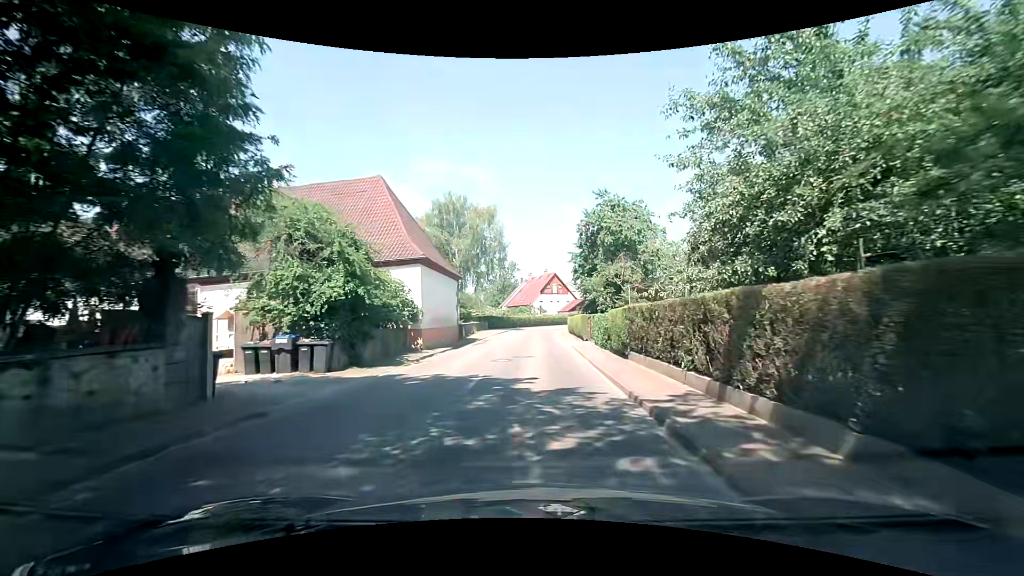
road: secondary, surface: asphalt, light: Day
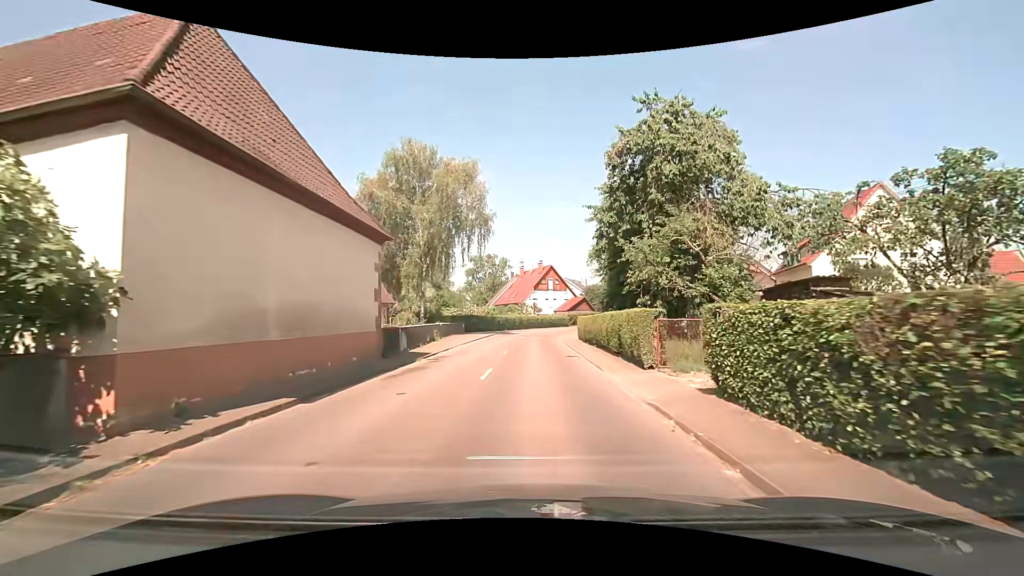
(+0.3, +16.6) m; +2°
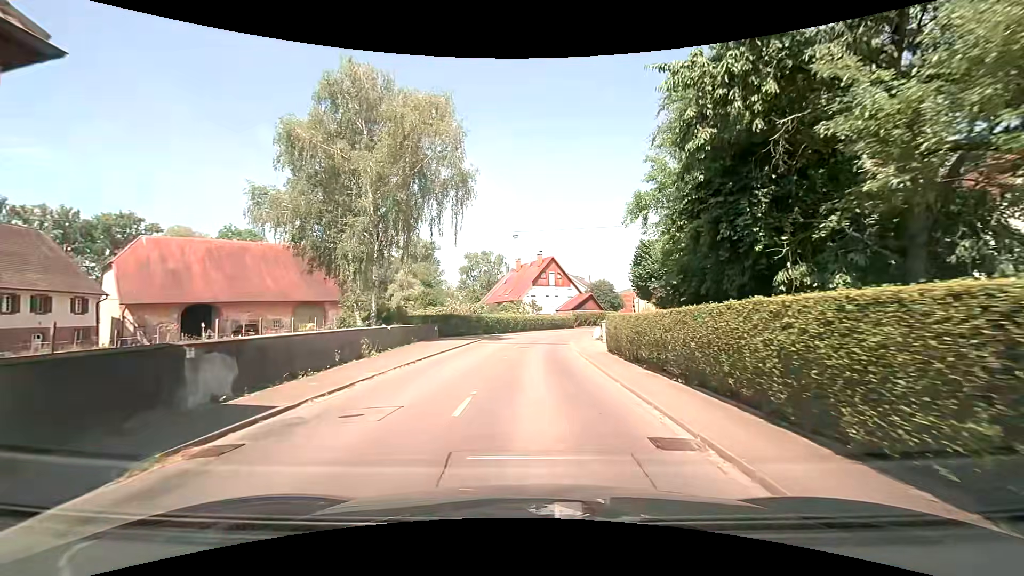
(0.0, +13.1) m; +1°
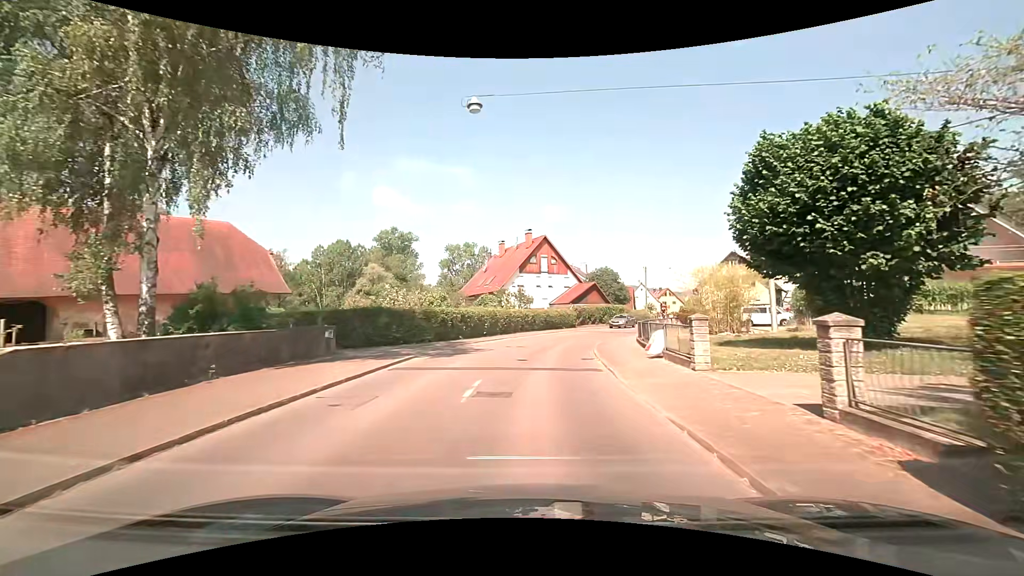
(-0.1, +17.0) m; 0°
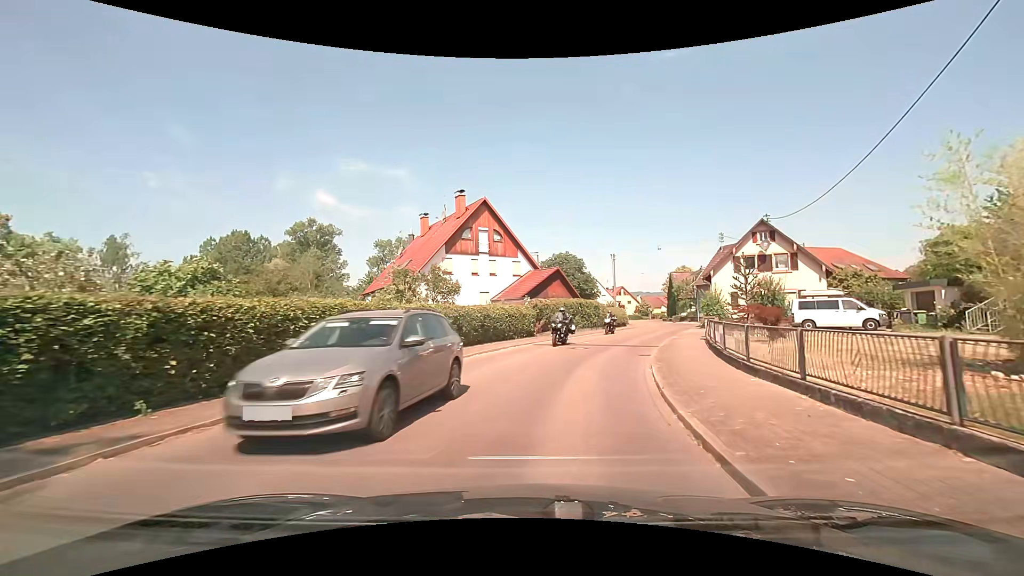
(+1.1, +20.1) m; +7°
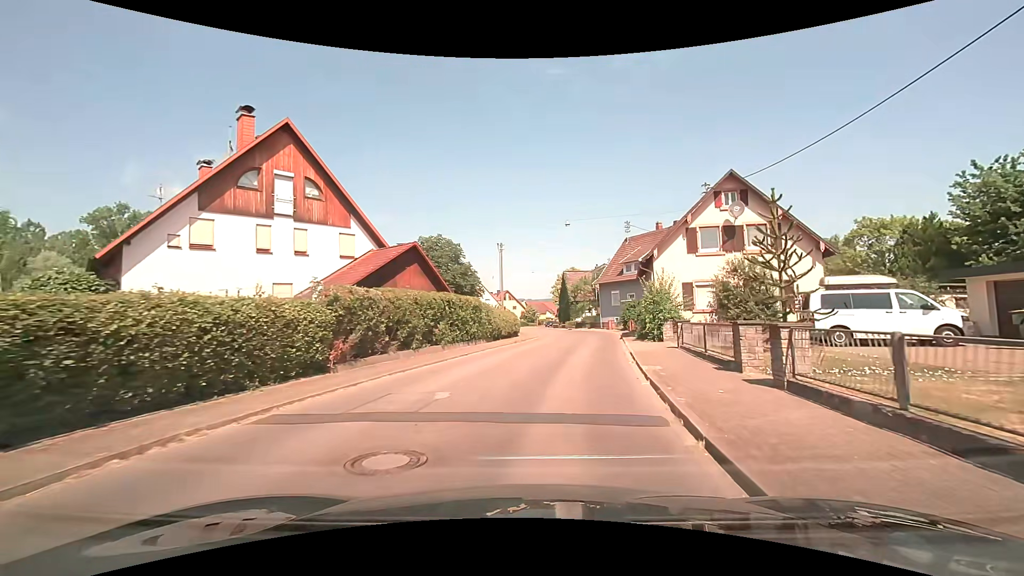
(+2.0, +16.0) m; +13°
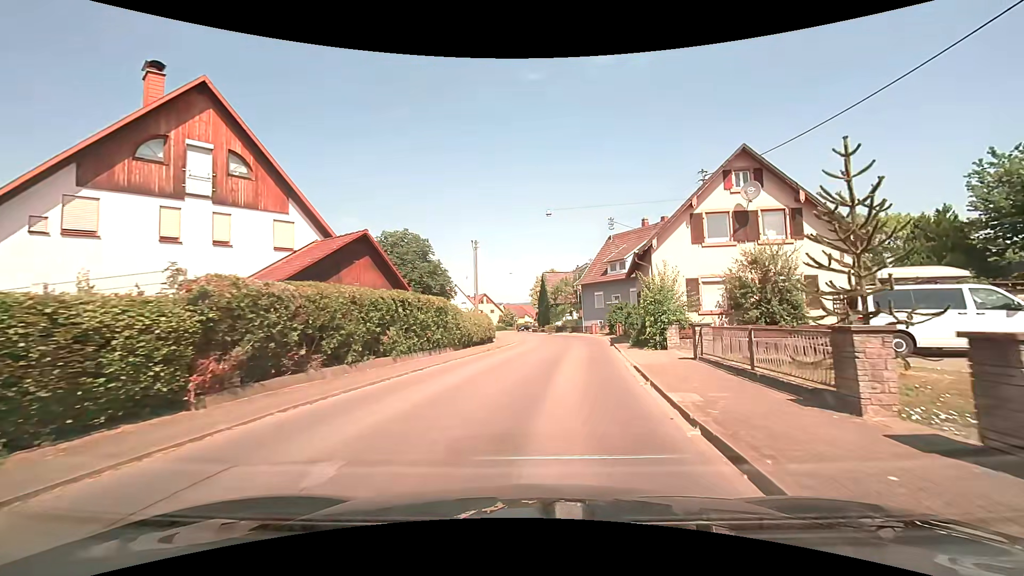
(+0.1, +4.2) m; +3°
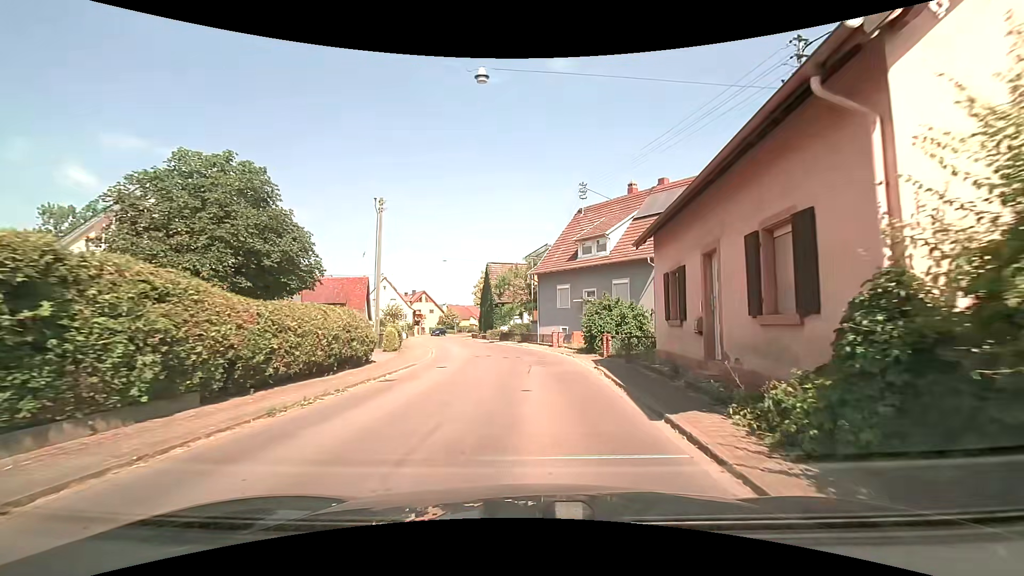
(+0.9, +16.3) m; +5°
(0, +10) (0, +20) (-1, +30) (-3, +40) (-6, +49) (-8, +59) (-10, +69) (-11, +79) (-10, +89) (-9, +99) m
